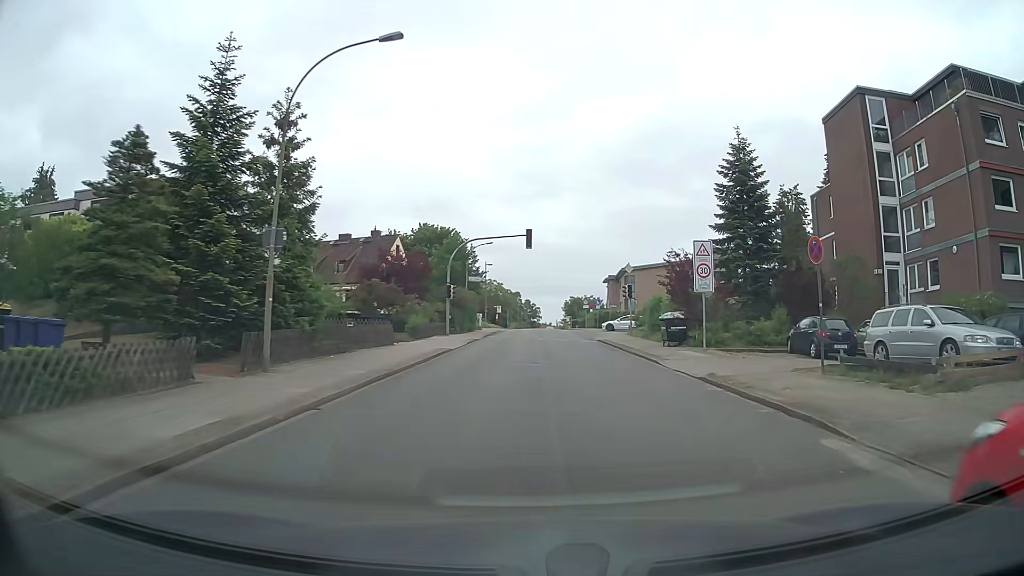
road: unclassified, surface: asphalt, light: Day
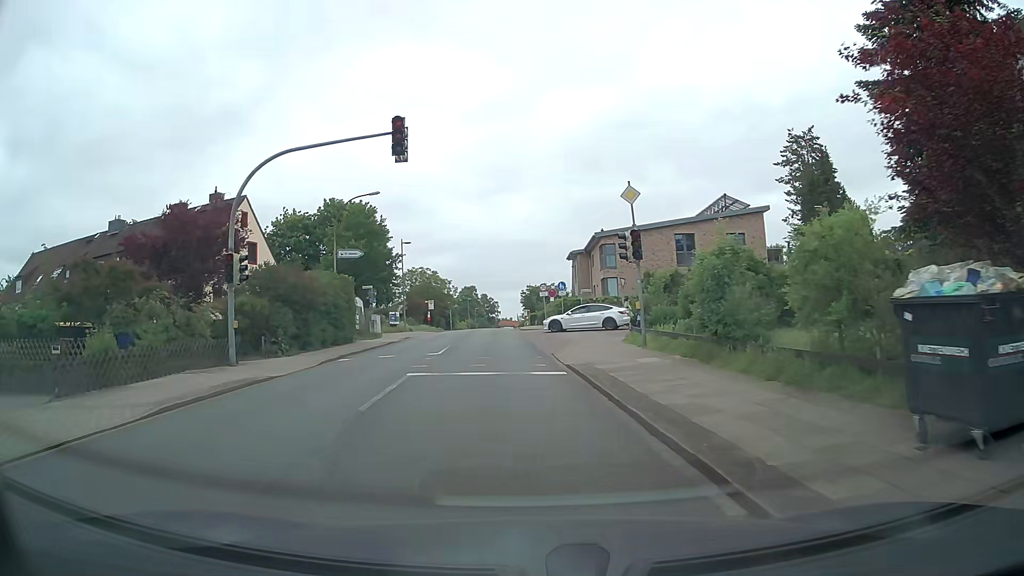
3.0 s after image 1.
(+2.4, +23.7) m; +3°
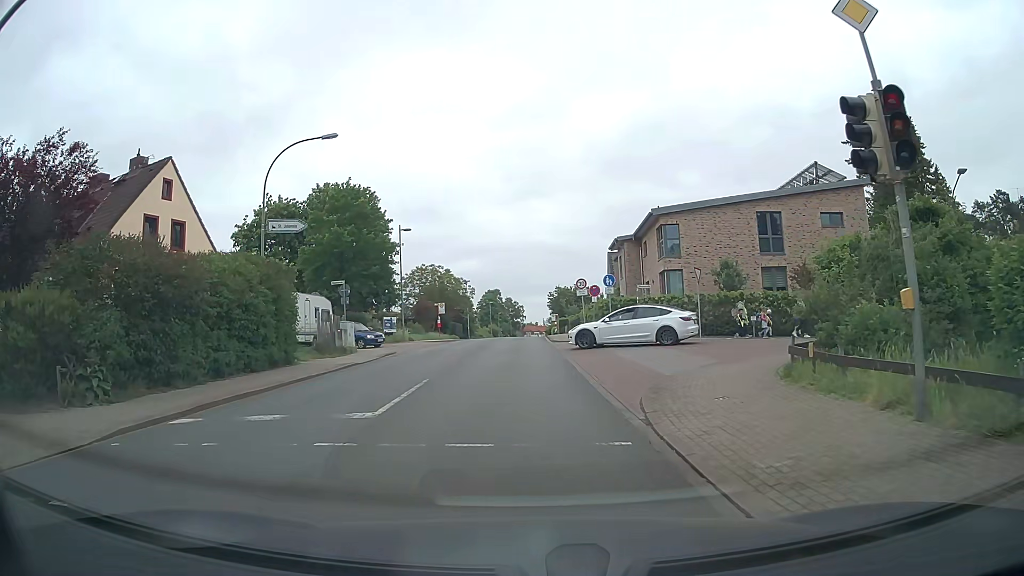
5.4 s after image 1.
(-0.2, +12.4) m; -1°
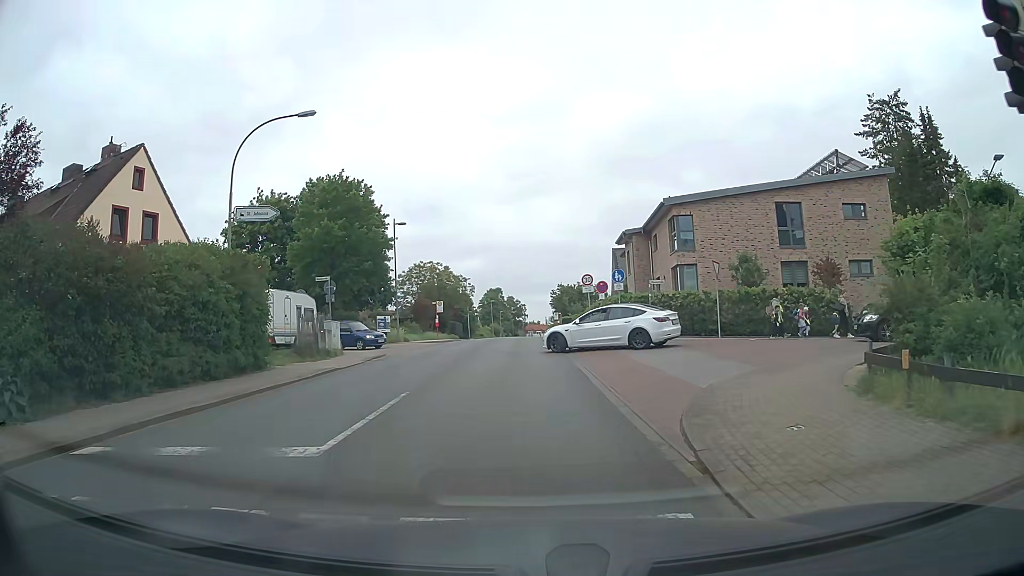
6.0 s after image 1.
(0.0, +2.7) m; -1°
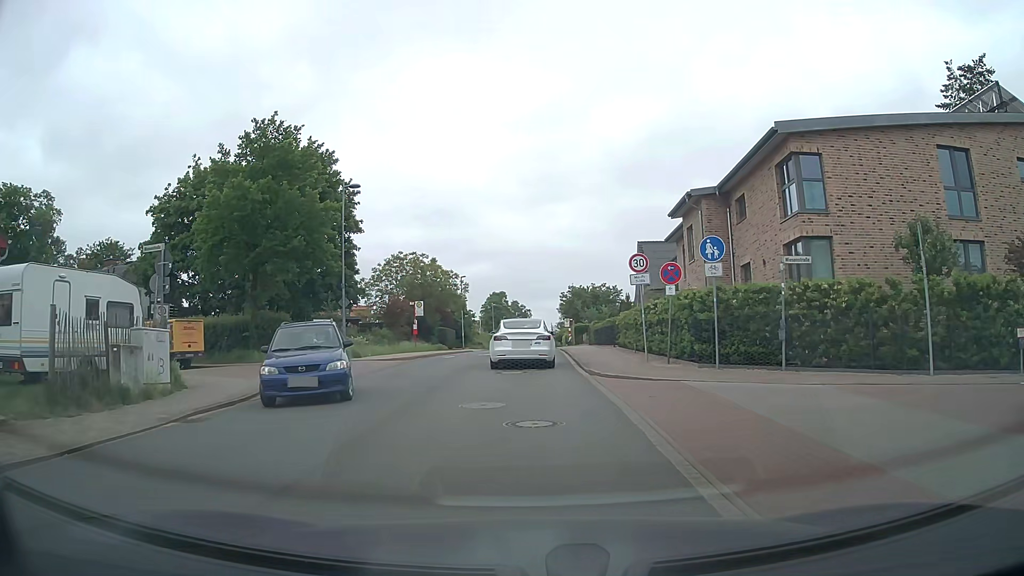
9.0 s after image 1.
(0.0, +14.6) m; 0°
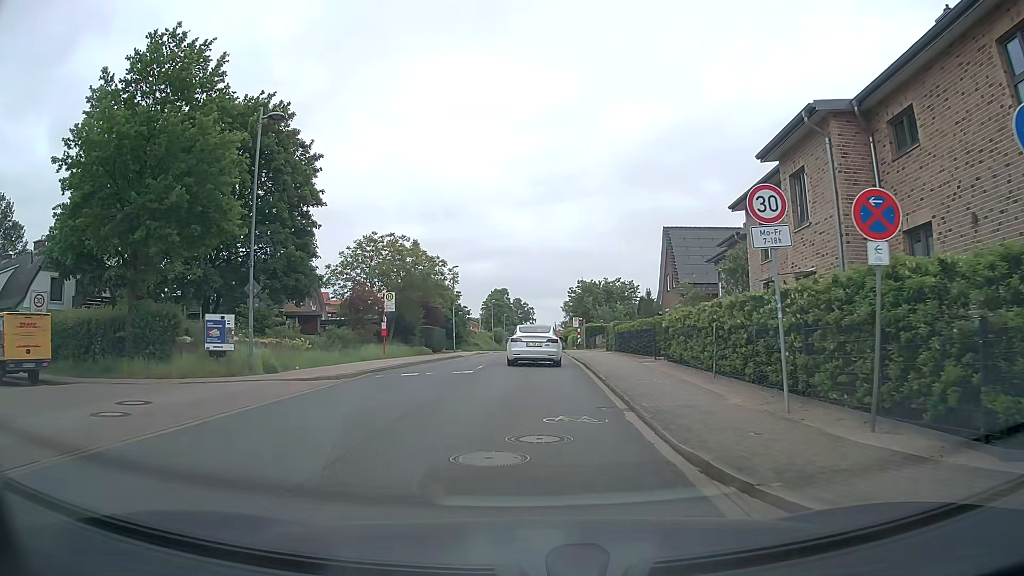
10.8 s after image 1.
(0.0, +11.0) m; 0°
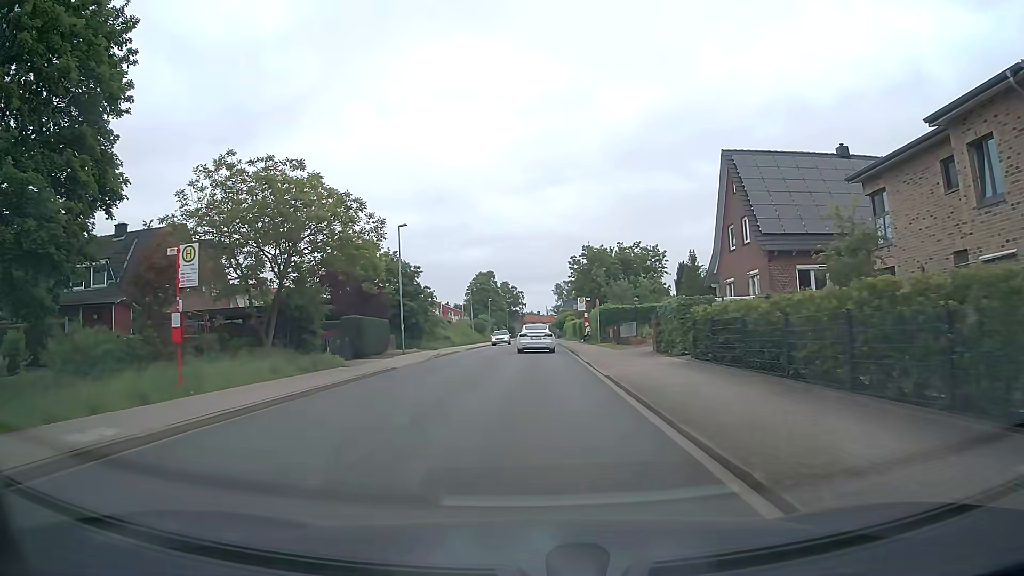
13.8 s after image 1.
(+0.3, +20.9) m; +1°
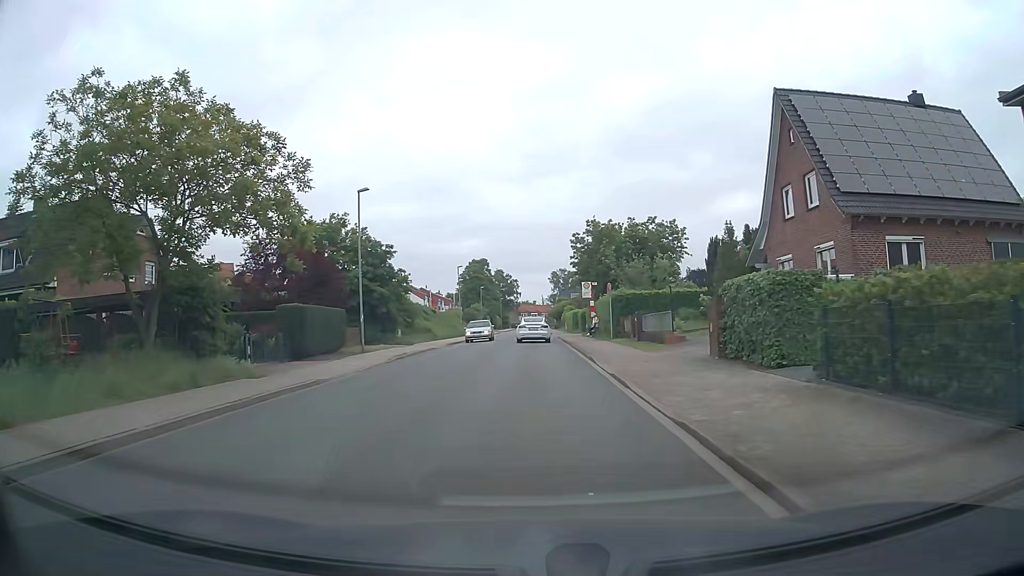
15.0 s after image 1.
(0.0, +8.9) m; 0°
(0, +10) (0, +20) (0, +30) (0, +40) (0, +50) (0, +60) (0, +70) (+1, +80) (+1, +90) (+1, +100) m
